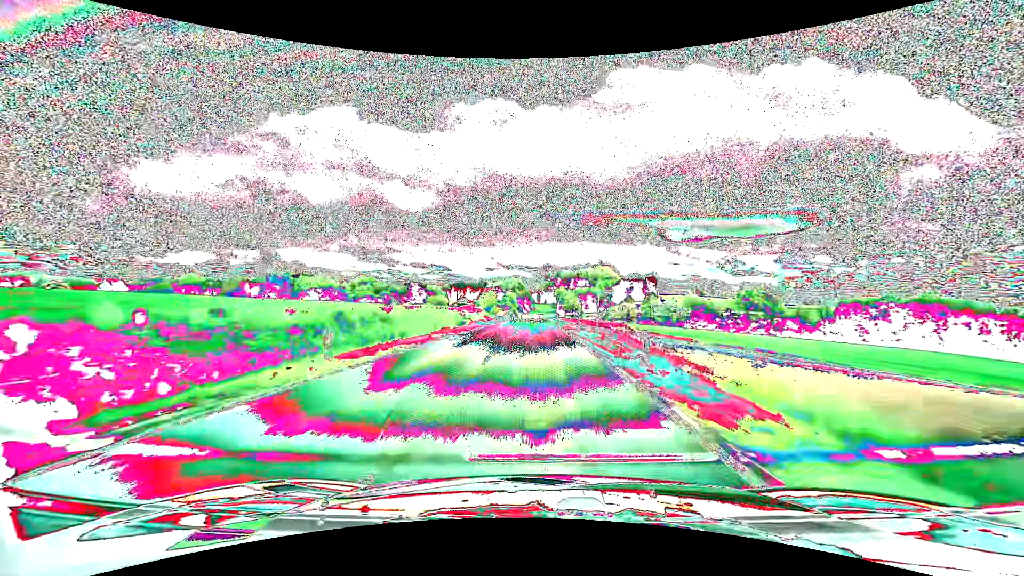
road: tertiary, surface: asphalt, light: Day
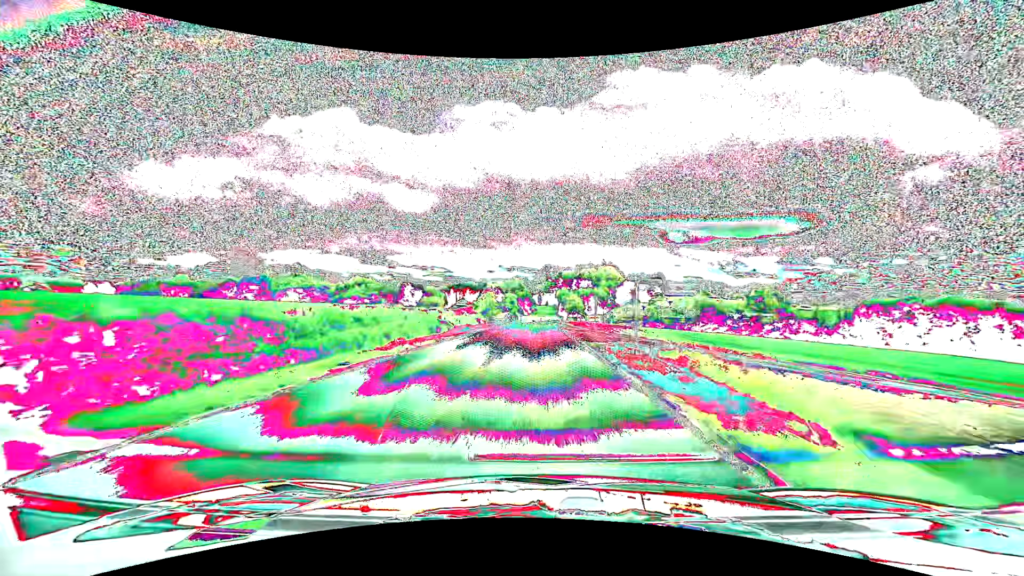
(0.0, +12.8) m; 0°
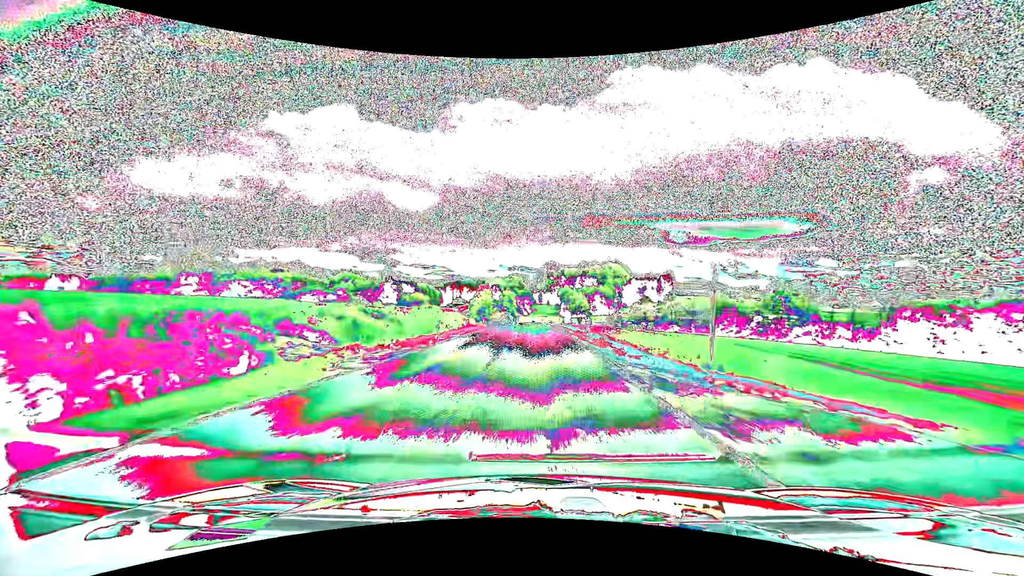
(-0.1, +25.1) m; 0°
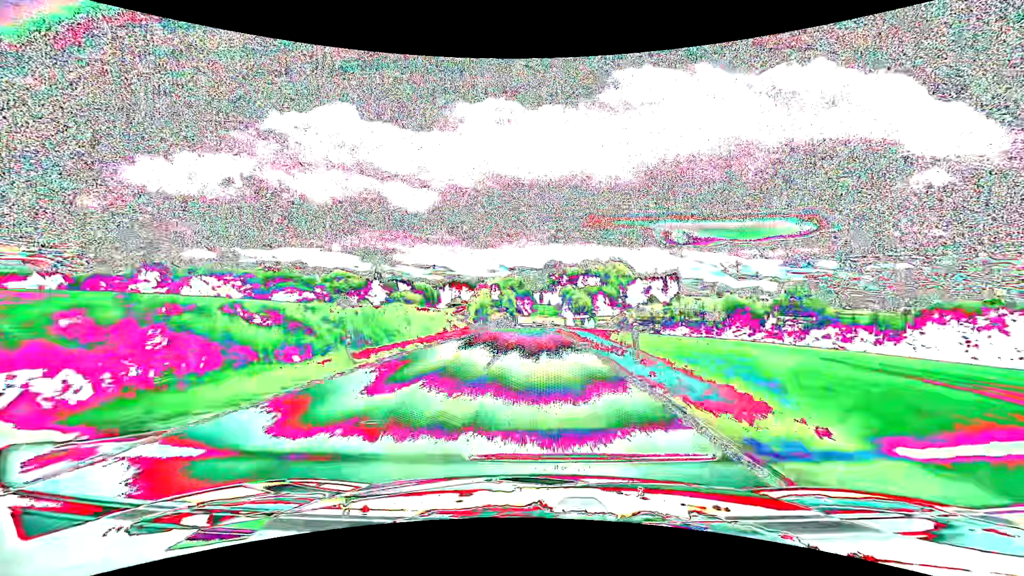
(0.0, +12.5) m; 0°
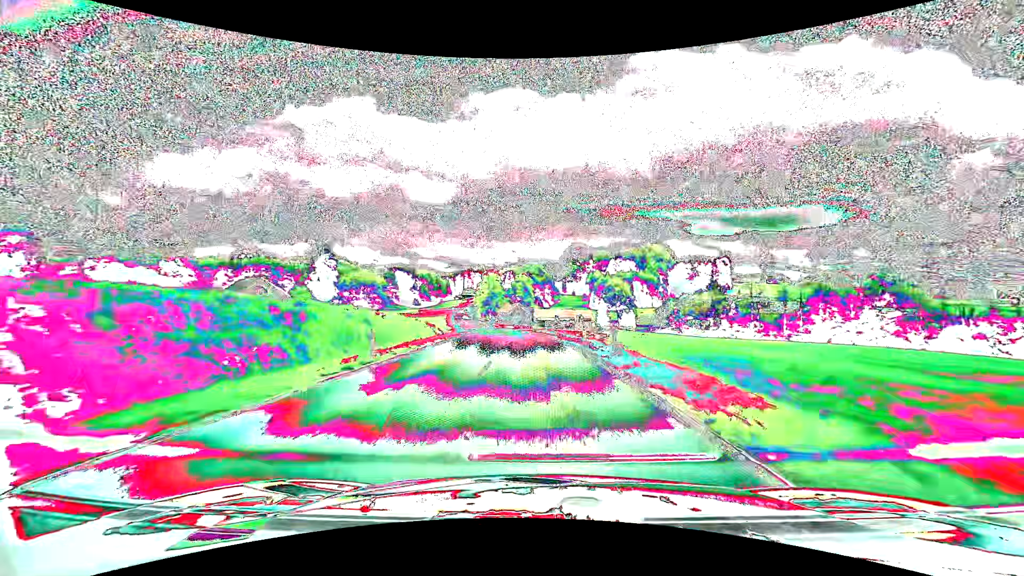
(-0.8, +50.4) m; -2°
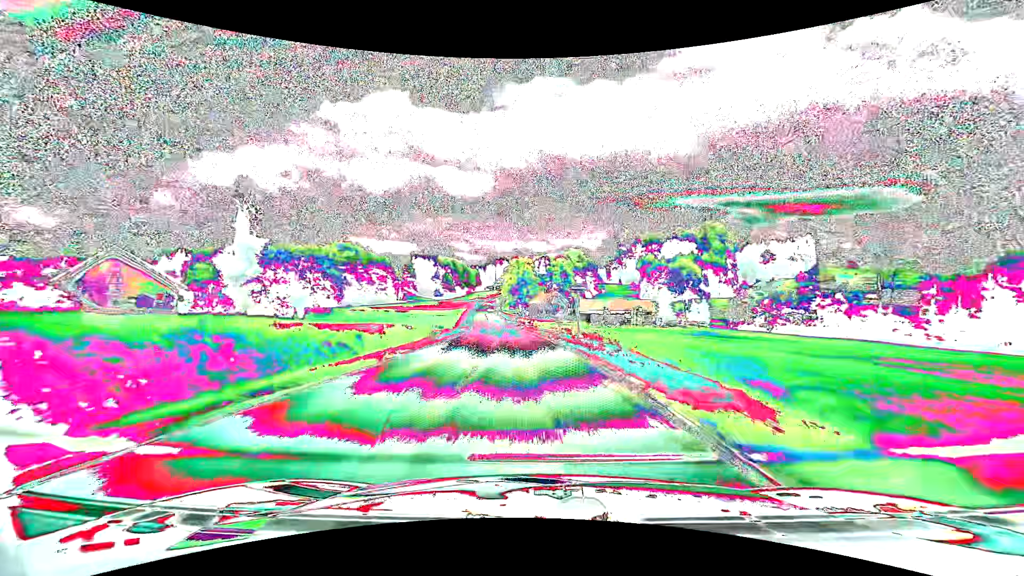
(-1.2, +38.6) m; -4°
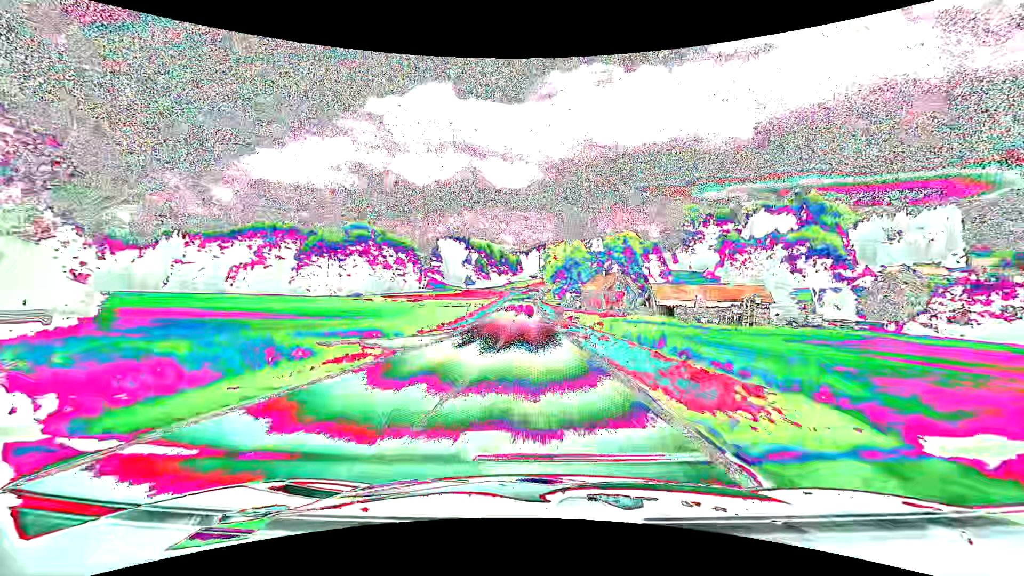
(-1.7, +40.2) m; -5°
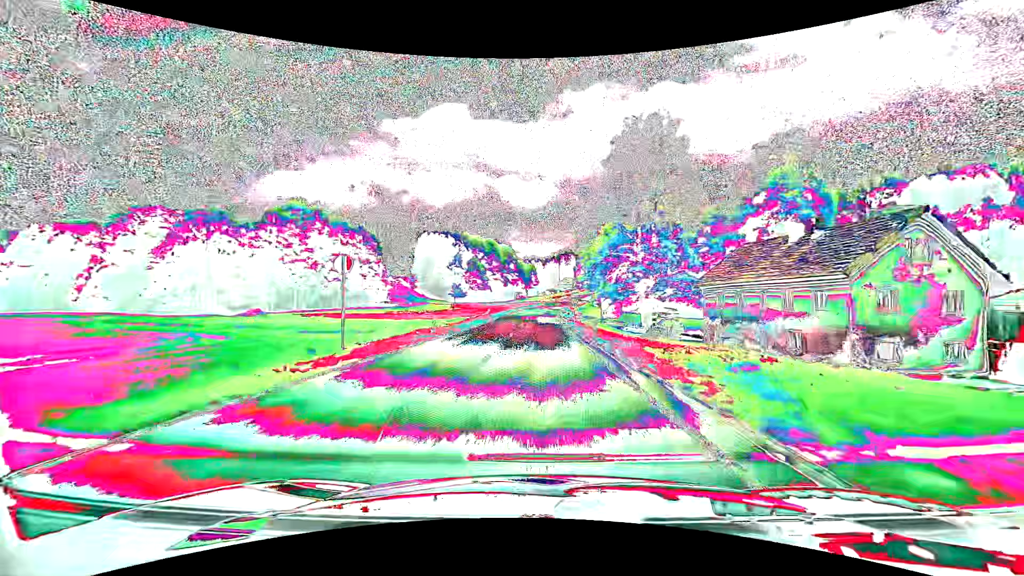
(-1.7, +69.3) m; -2°
(0, +10) (0, +20) (0, +30) (0, +40) (0, +50) (+1, +60) (+1, +70) (+2, +80) (+3, +90) (+4, +100) m
